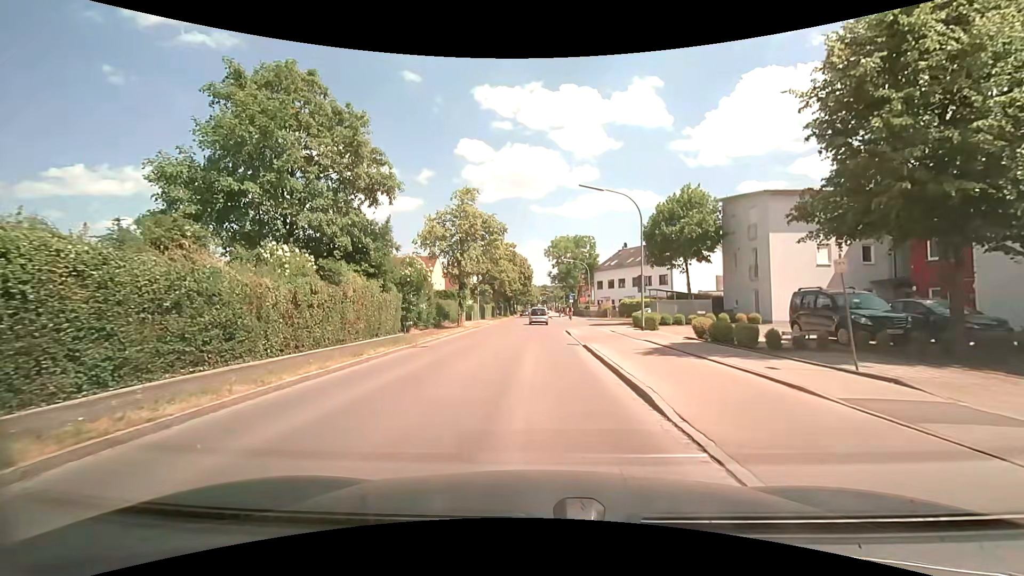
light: Day
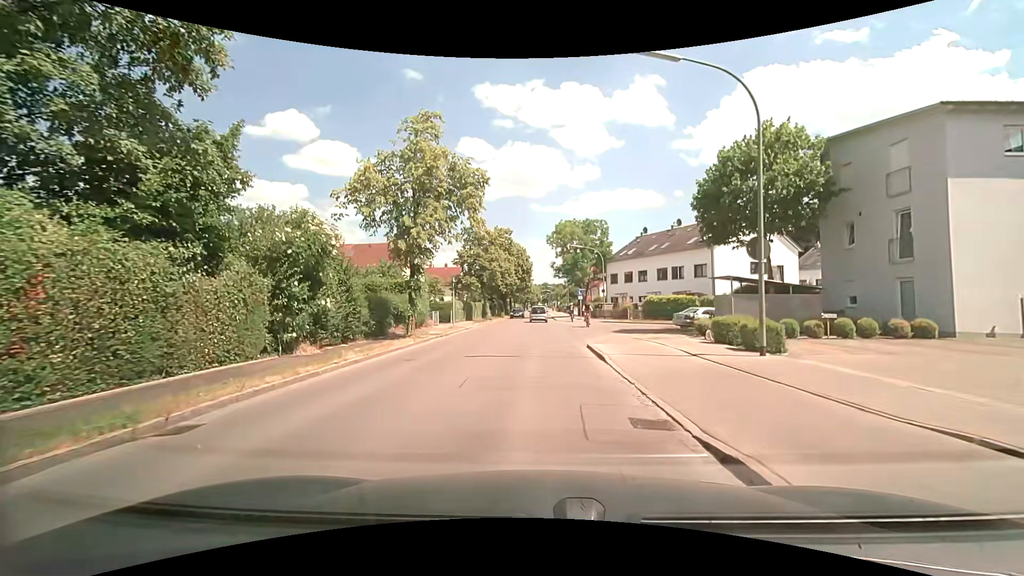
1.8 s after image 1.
(0.0, +13.6) m; 0°
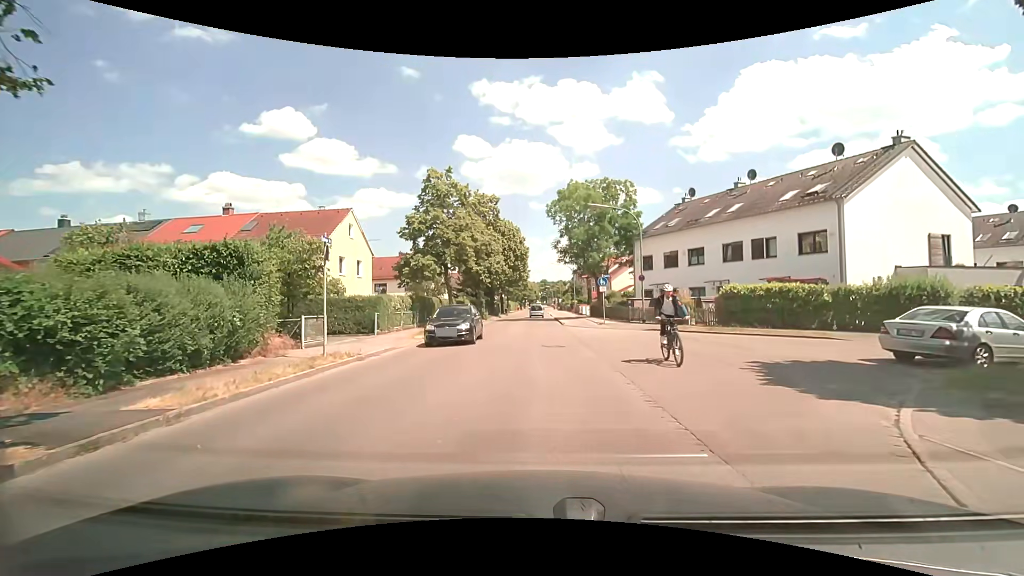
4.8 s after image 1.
(0.0, +19.0) m; 0°
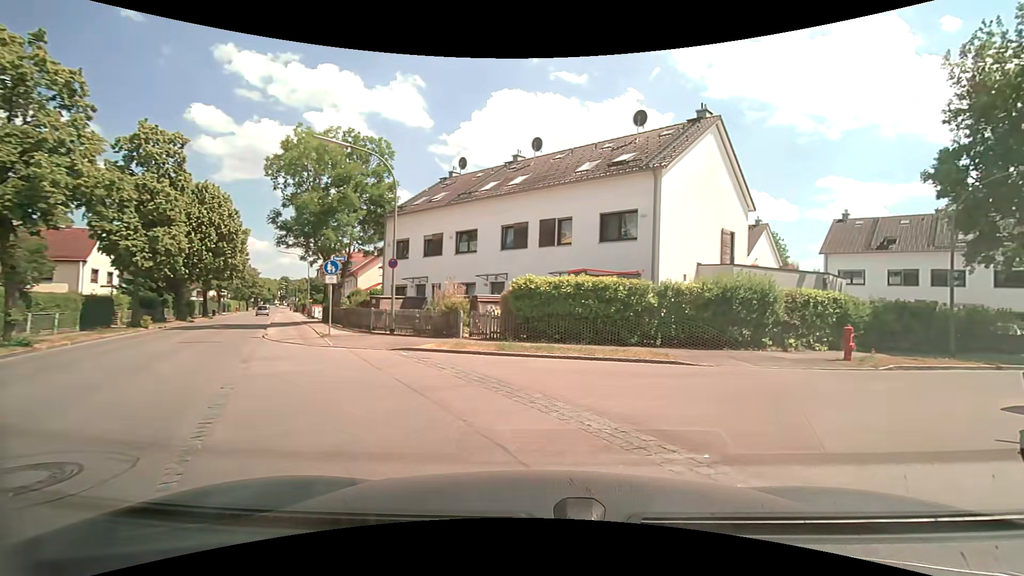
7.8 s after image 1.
(+1.2, +11.3) m; +26°
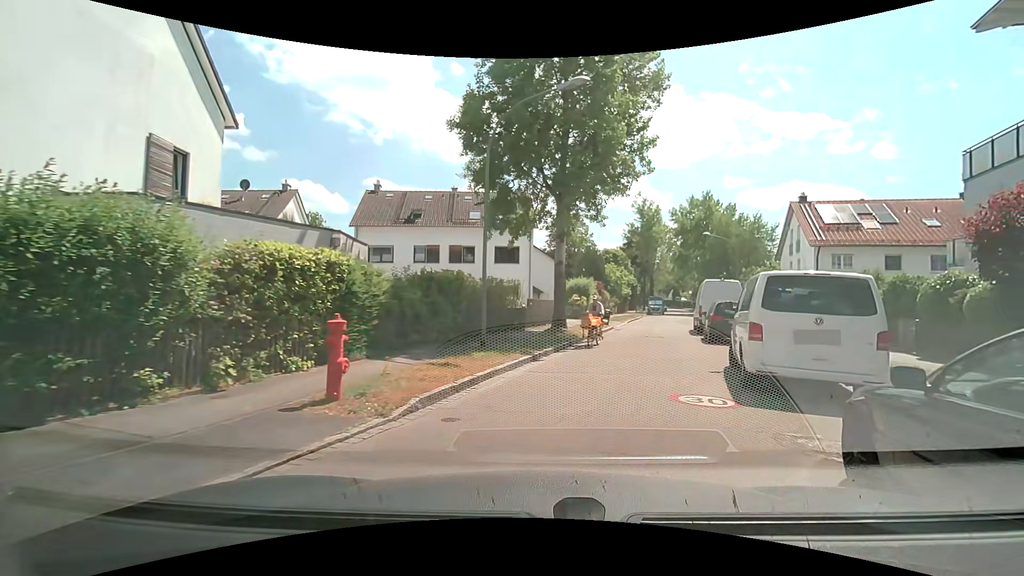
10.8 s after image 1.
(+5.3, +10.7) m; +48°
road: residential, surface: asphalt
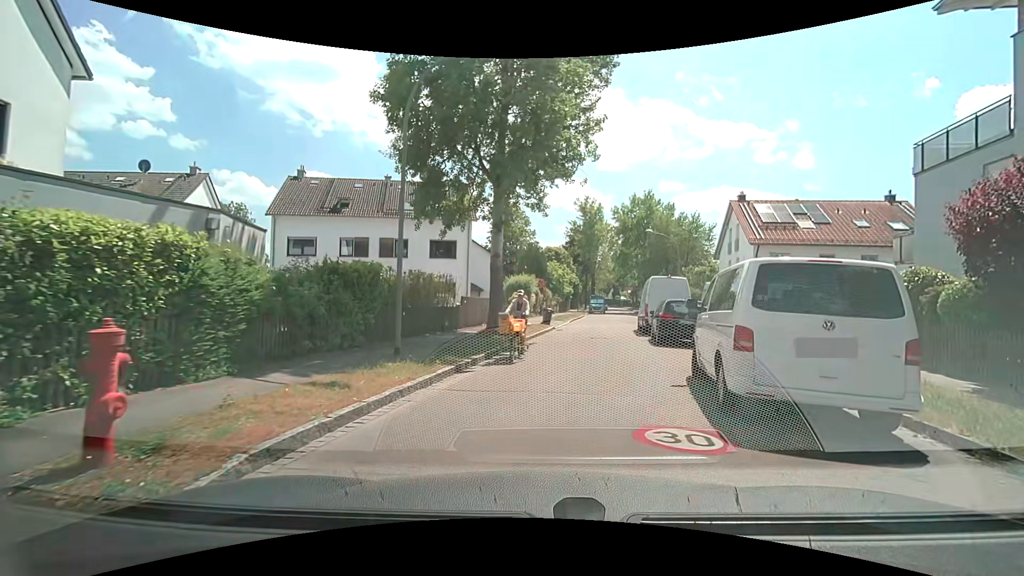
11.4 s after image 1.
(+0.1, +2.3) m; +6°
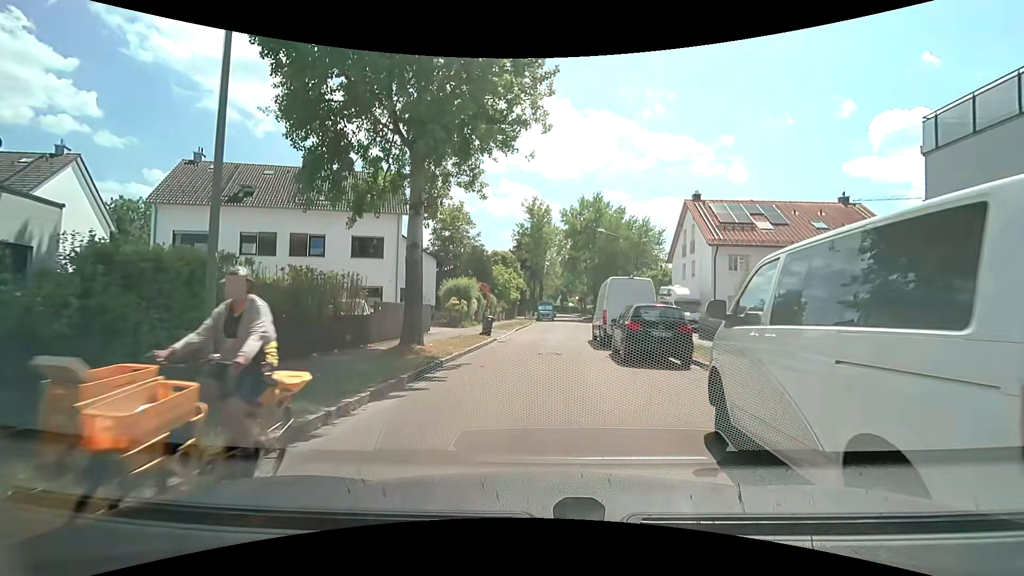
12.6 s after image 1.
(+0.3, +4.3) m; +6°
